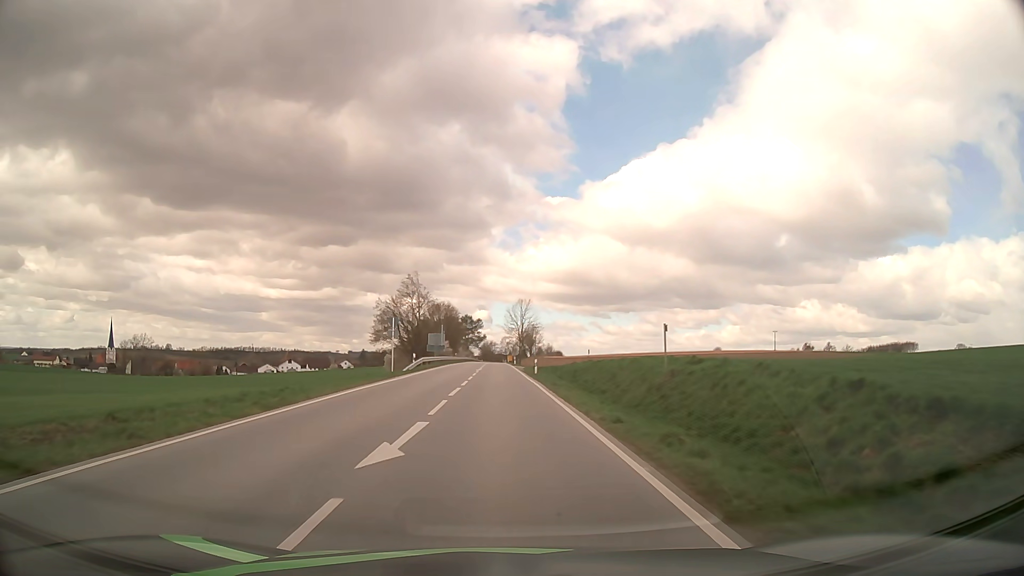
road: secondary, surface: asphalt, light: Day
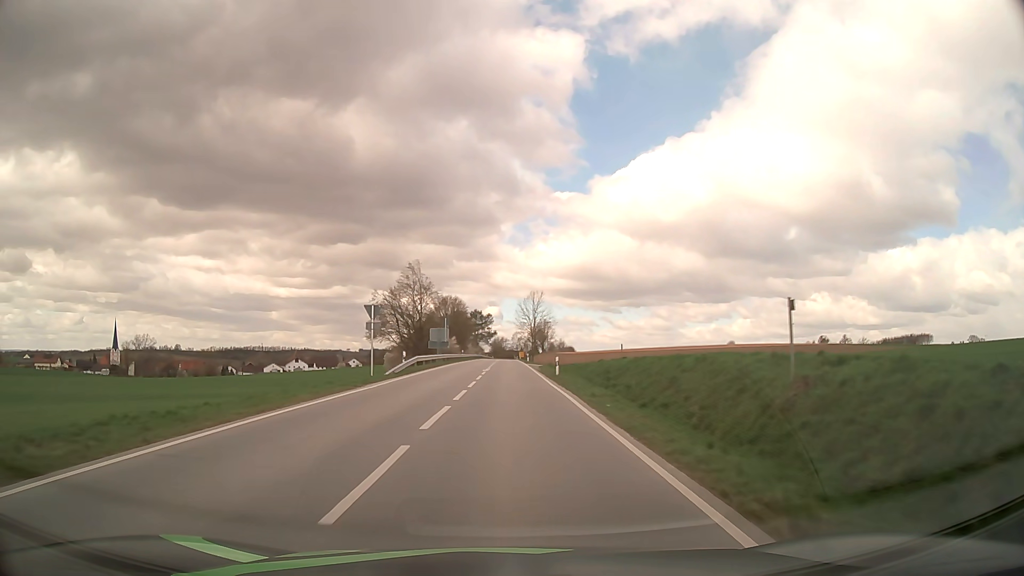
(-0.1, +9.1) m; -1°
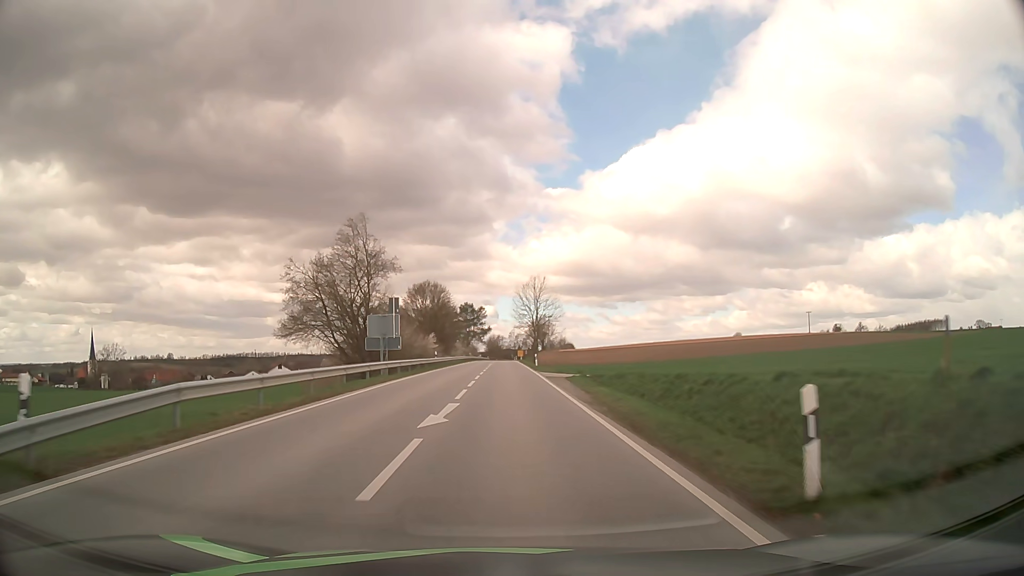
(0.0, +29.4) m; 0°
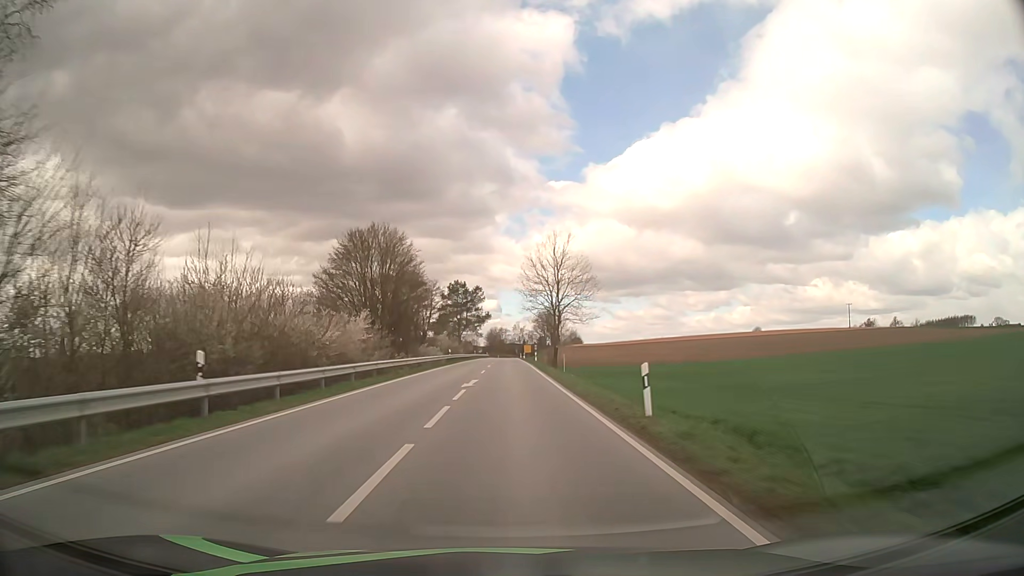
(-0.1, +43.4) m; 0°
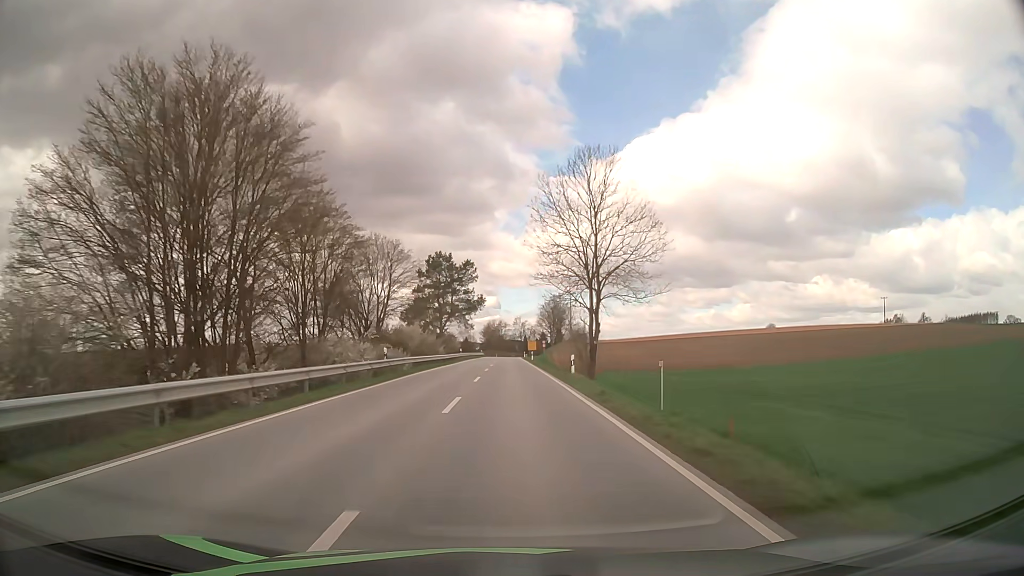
(-0.1, +34.5) m; 0°
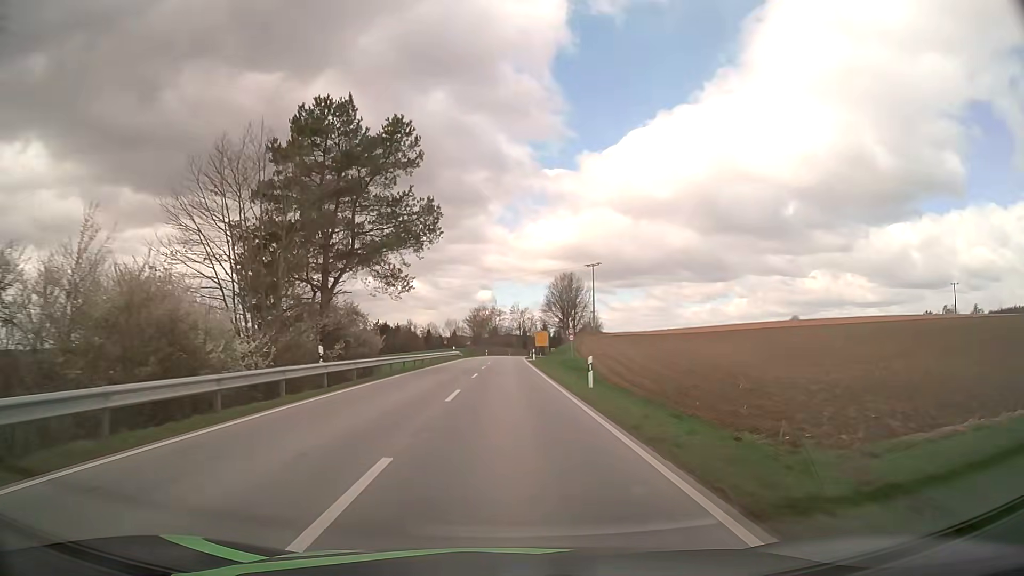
(+0.3, +57.6) m; 0°
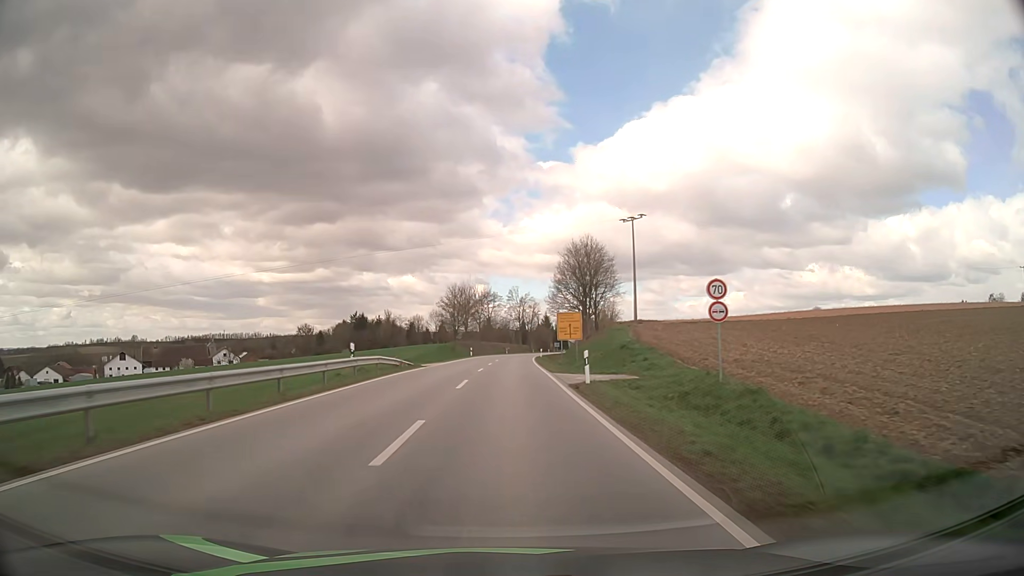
(0.0, +44.5) m; 0°
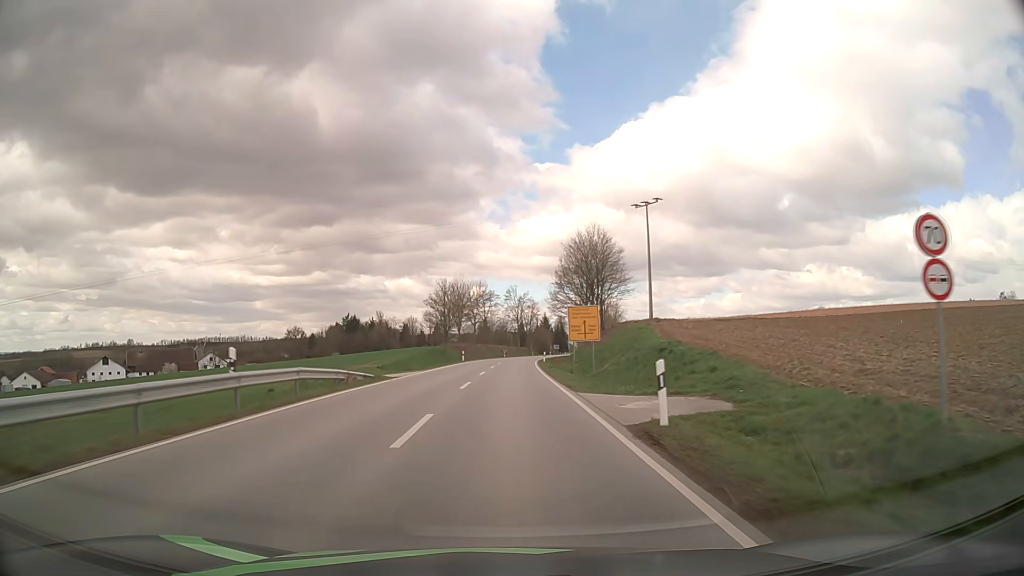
(0.0, +10.7) m; 0°
(0, +10) (0, +20) (0, +30) (0, +40) (0, +50) (+1, +60) (+1, +70) (+2, +80) (+2, +90) (+3, +100) m
